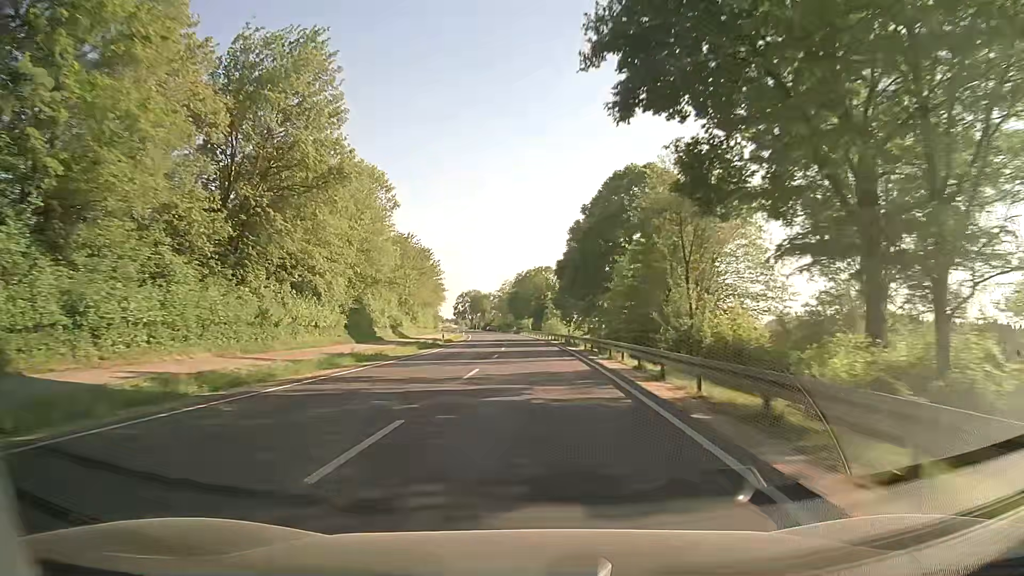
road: secondary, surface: asphalt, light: Day
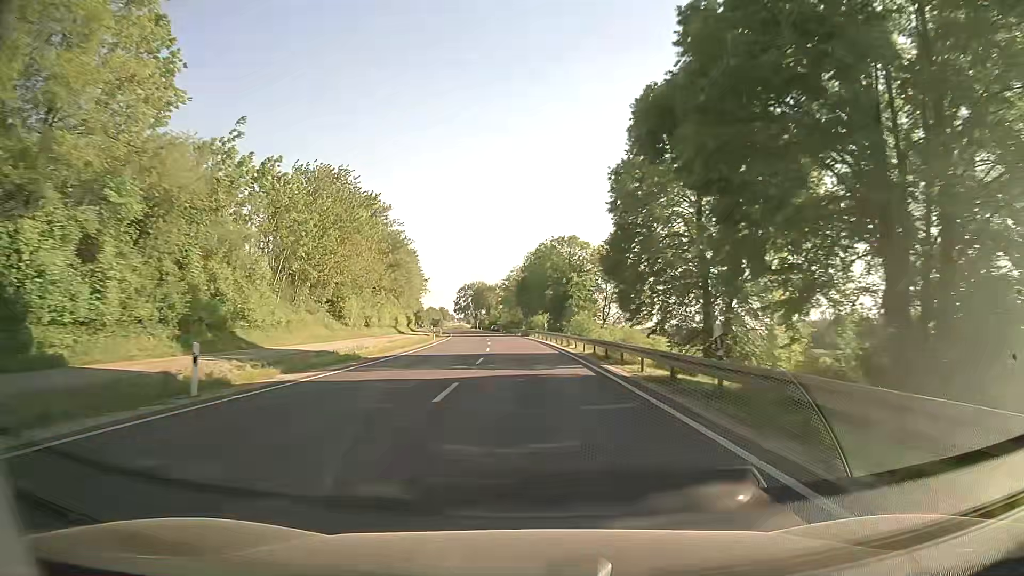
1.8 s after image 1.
(-0.2, +41.2) m; -1°
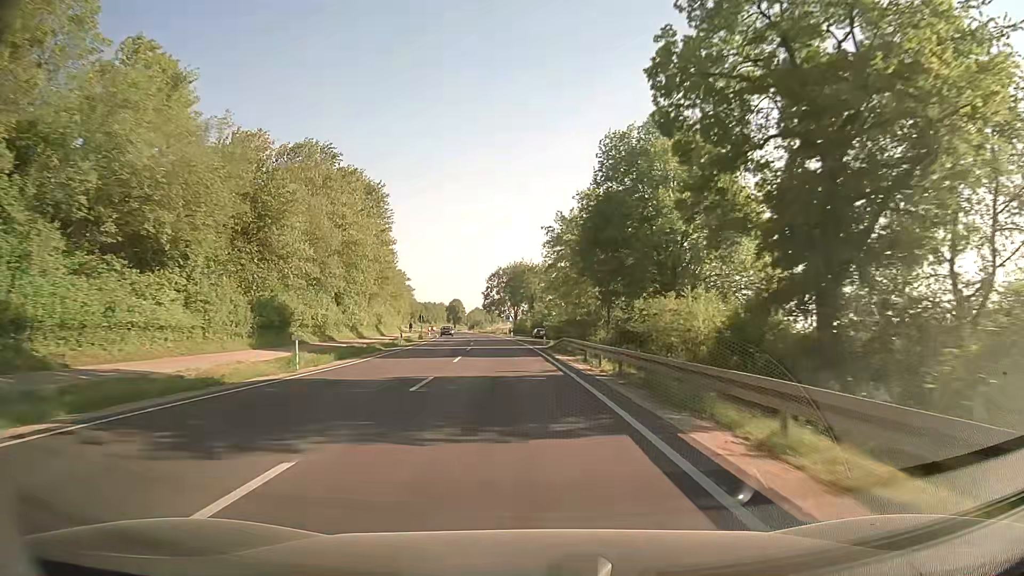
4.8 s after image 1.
(-2.9, +68.6) m; -5°
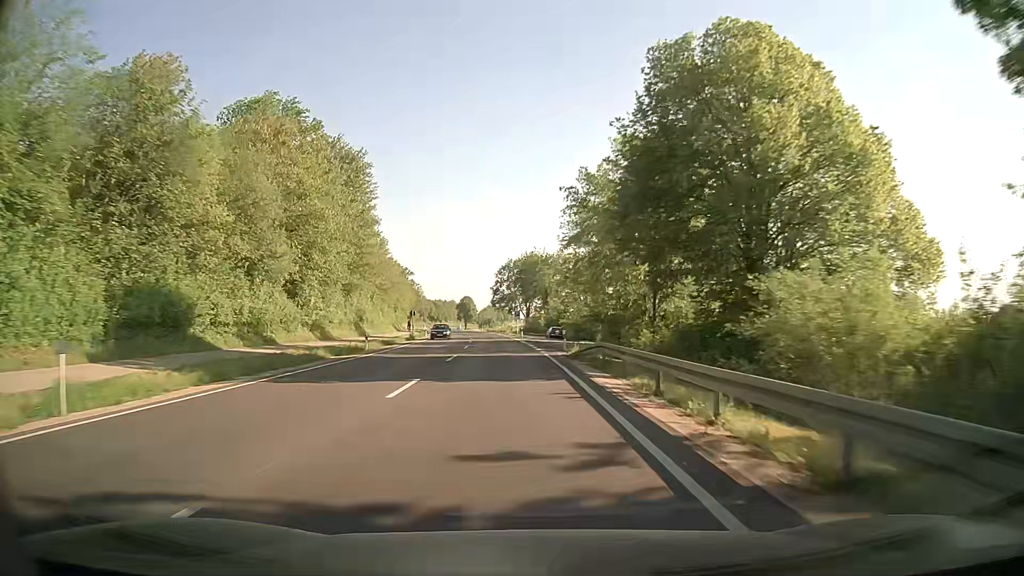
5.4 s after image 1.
(-0.1, +13.7) m; -1°
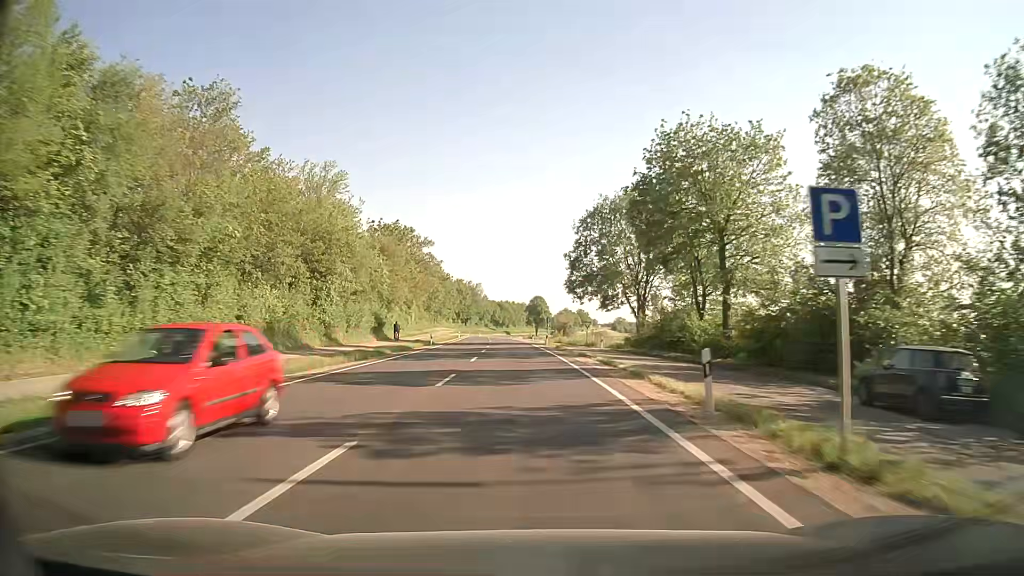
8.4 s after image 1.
(-4.1, +68.0) m; -7°
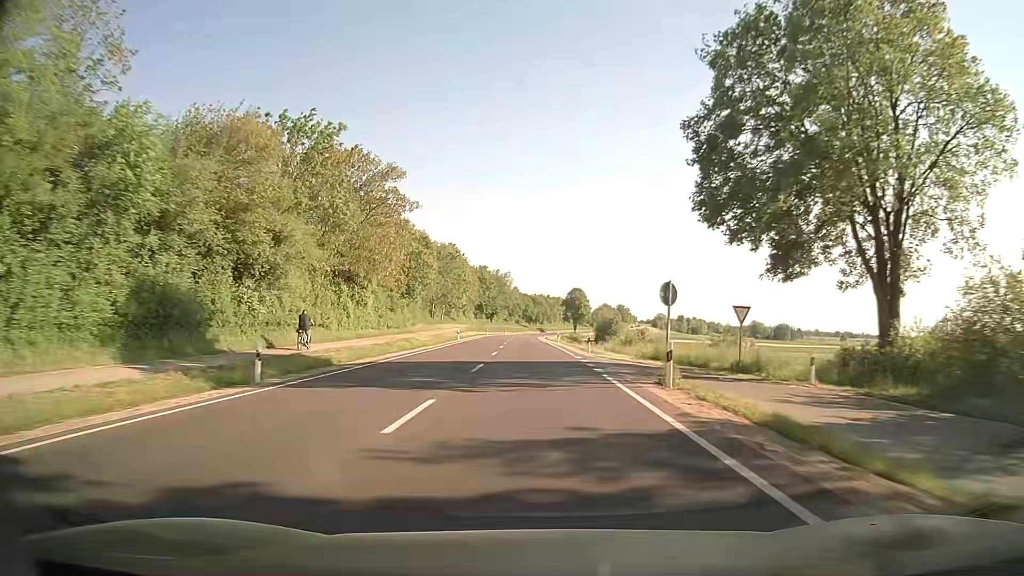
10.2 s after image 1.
(-1.2, +42.9) m; -3°
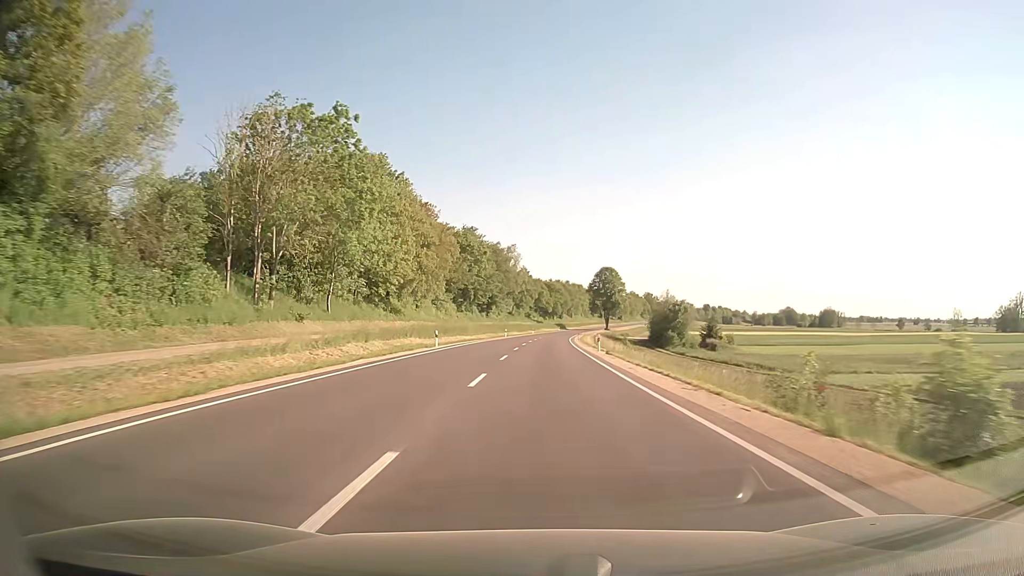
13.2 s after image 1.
(-1.2, +76.6) m; -1°
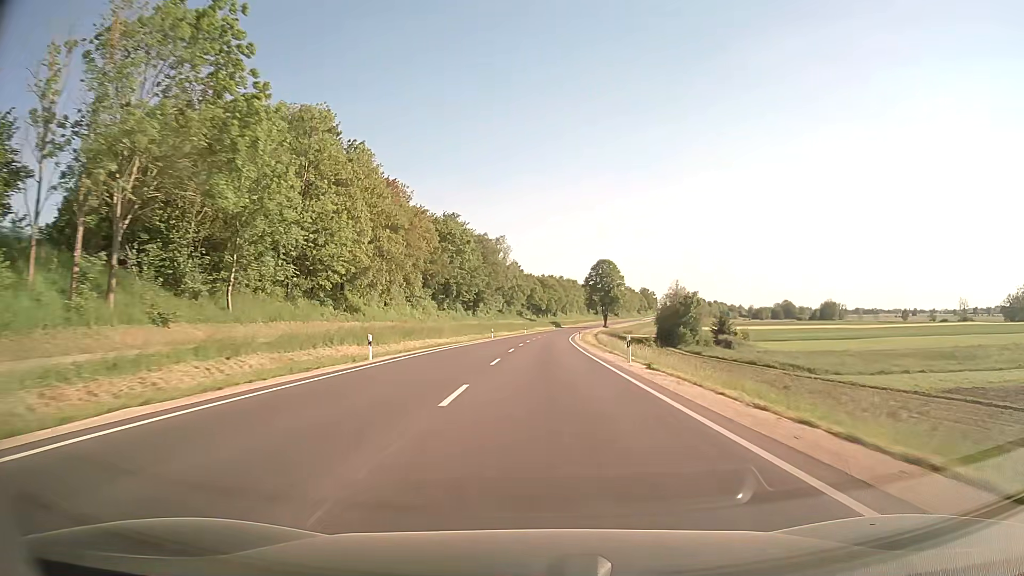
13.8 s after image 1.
(+0.1, +15.7) m; +1°
(0, +10) (0, +20) (0, +30) (0, +40) (+1, +50) (+1, +60) (+2, +70) (+2, +80) (+3, +90) (+3, +100) m
